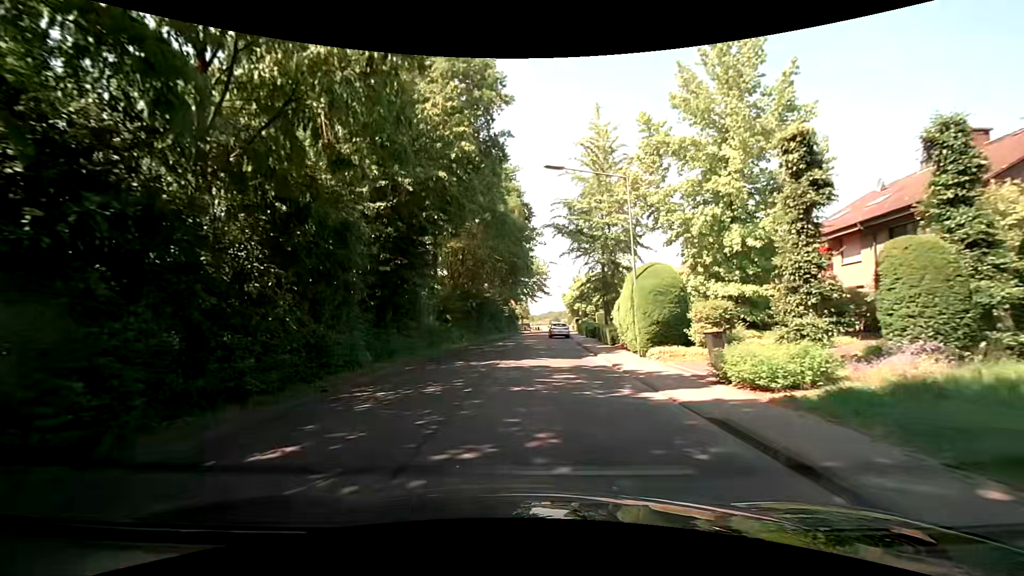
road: unclassified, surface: asphalt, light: Day
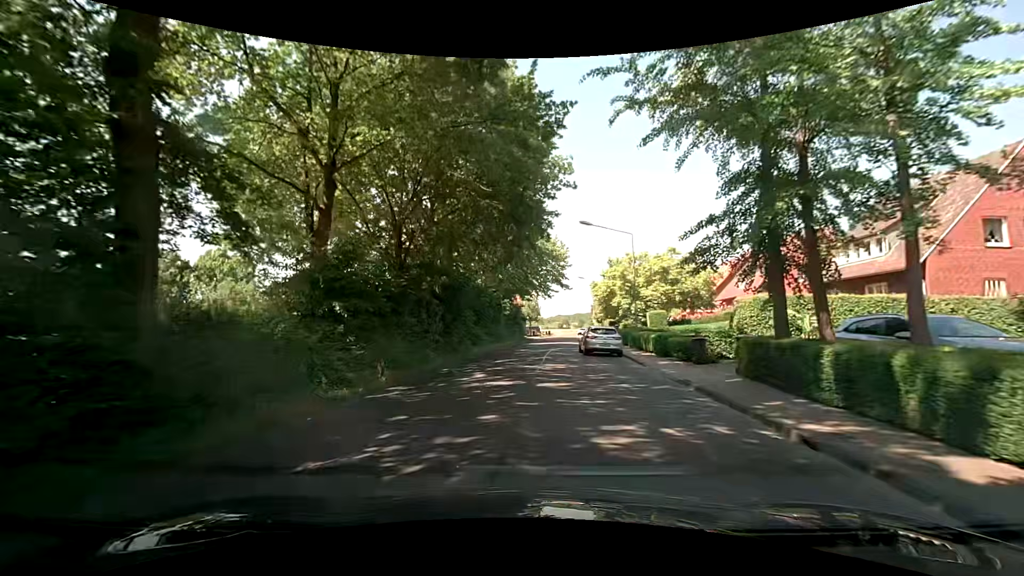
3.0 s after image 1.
(-0.4, +21.7) m; -1°
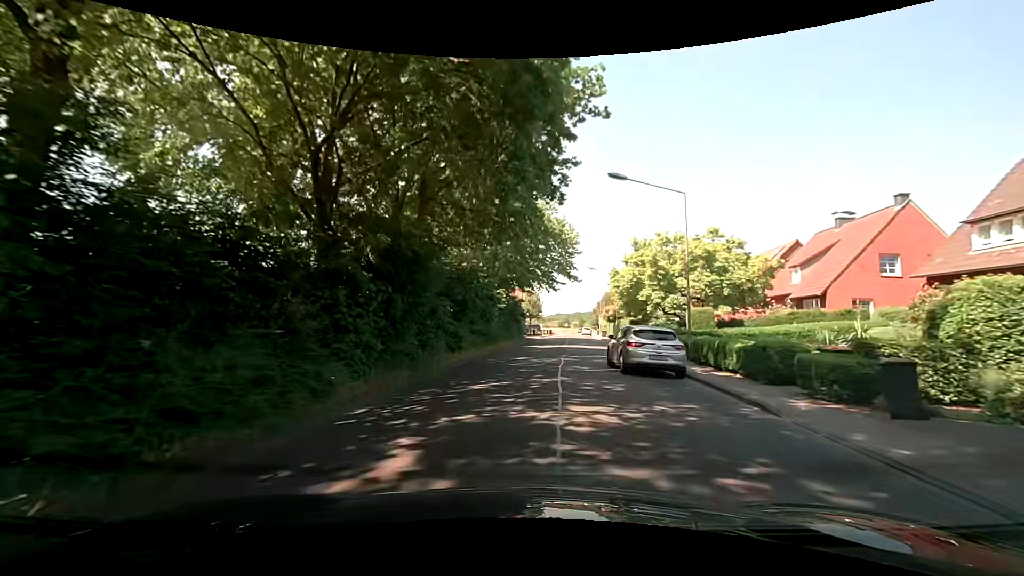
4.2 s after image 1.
(-0.1, +9.4) m; +1°
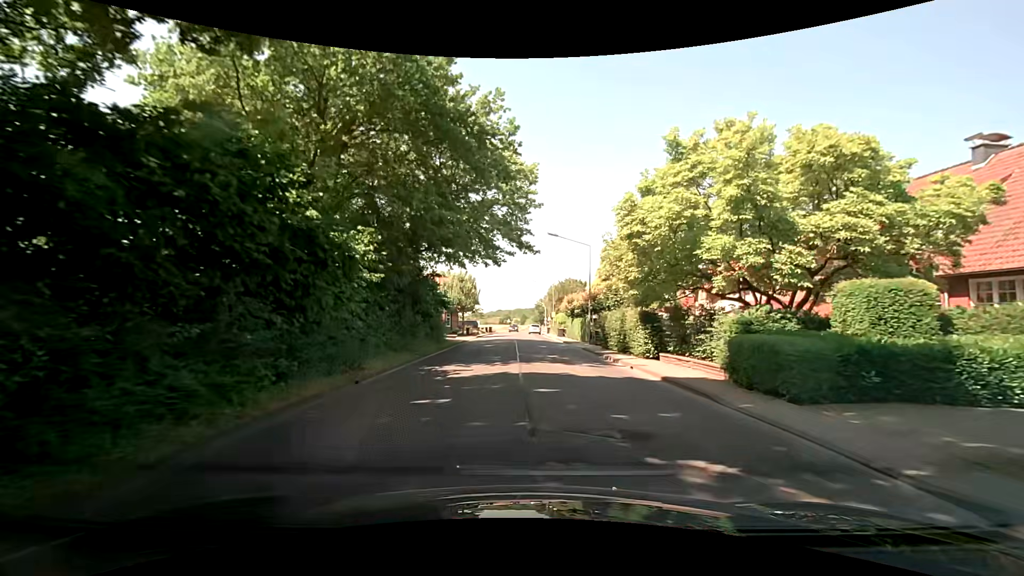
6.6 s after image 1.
(+0.5, +18.7) m; +5°
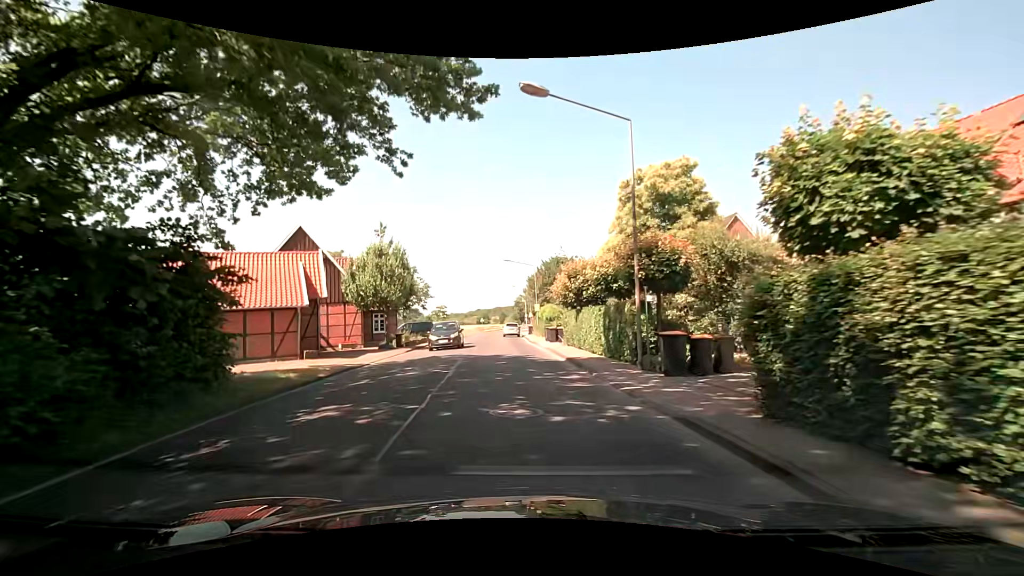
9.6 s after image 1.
(+1.2, +21.3) m; +2°
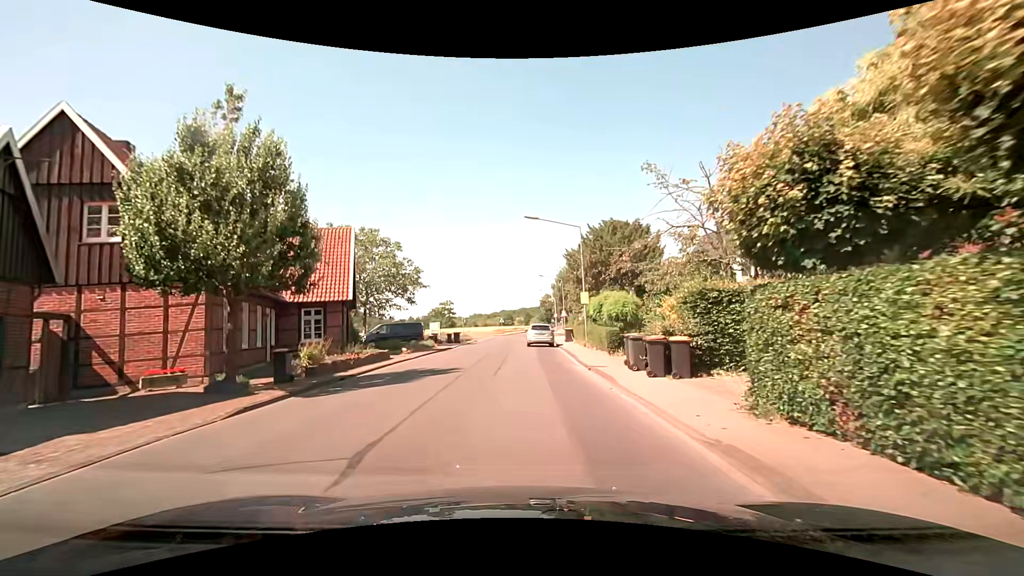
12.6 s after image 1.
(-0.3, +19.5) m; -2°
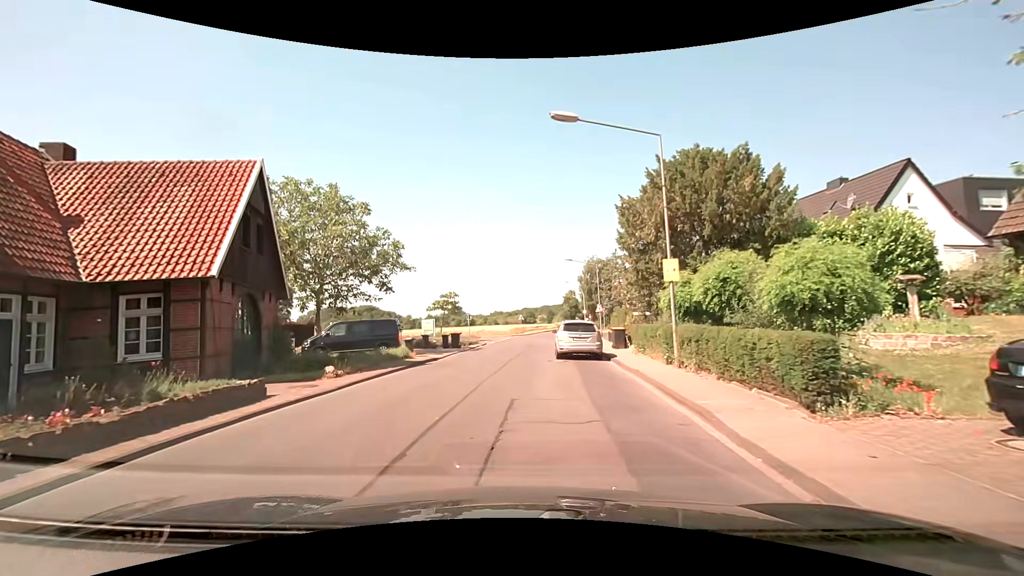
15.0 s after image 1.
(0.0, +13.0) m; -3°
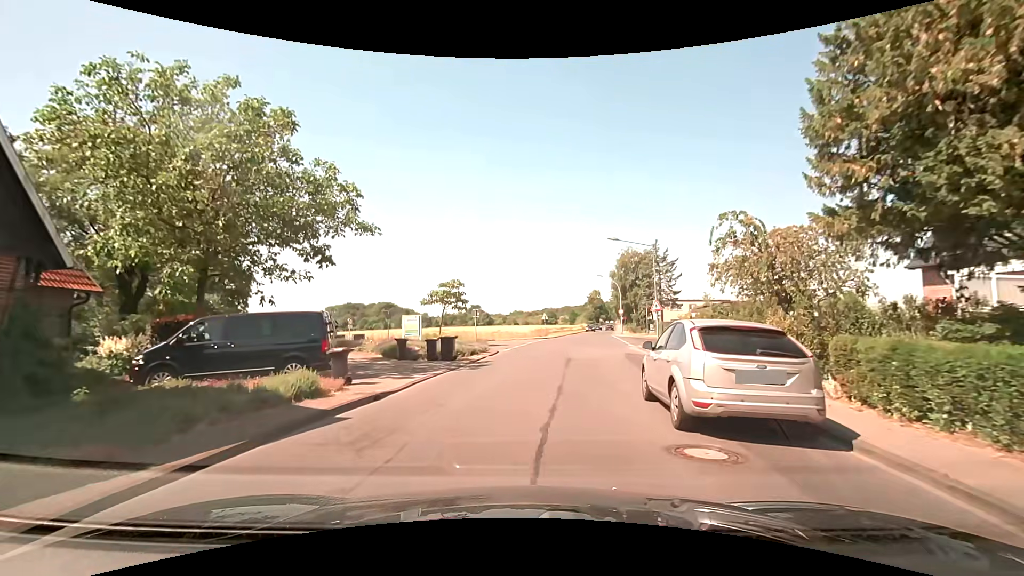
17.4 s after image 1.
(-0.3, +12.5) m; -2°
(0, +10) (+2, +20) (+5, +30) (+7, +39) (+15, +46) (+24, +46) (+34, +45) (+44, +43) (+54, +42) (+64, +41) m
